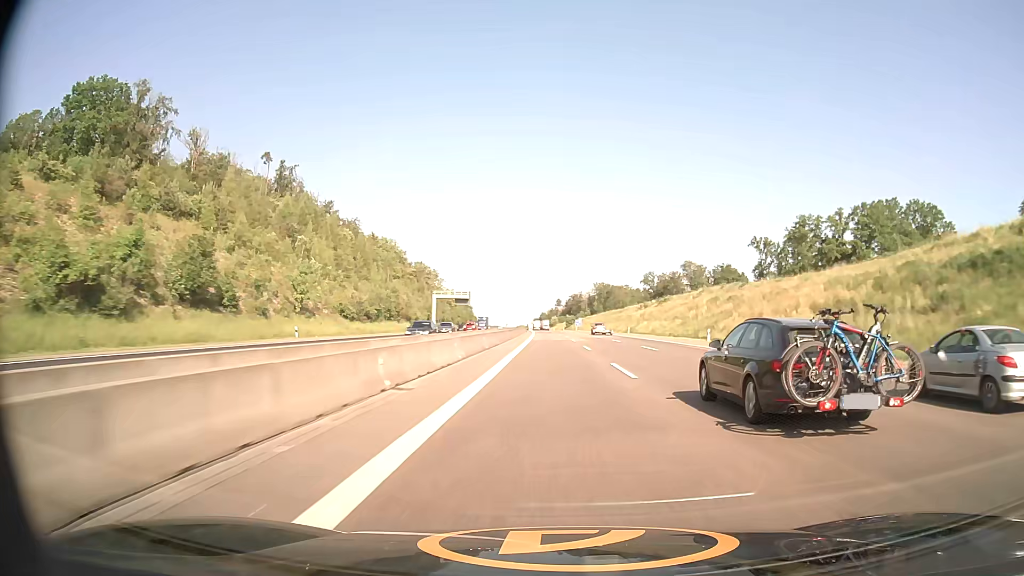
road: motorway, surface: asphalt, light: Day
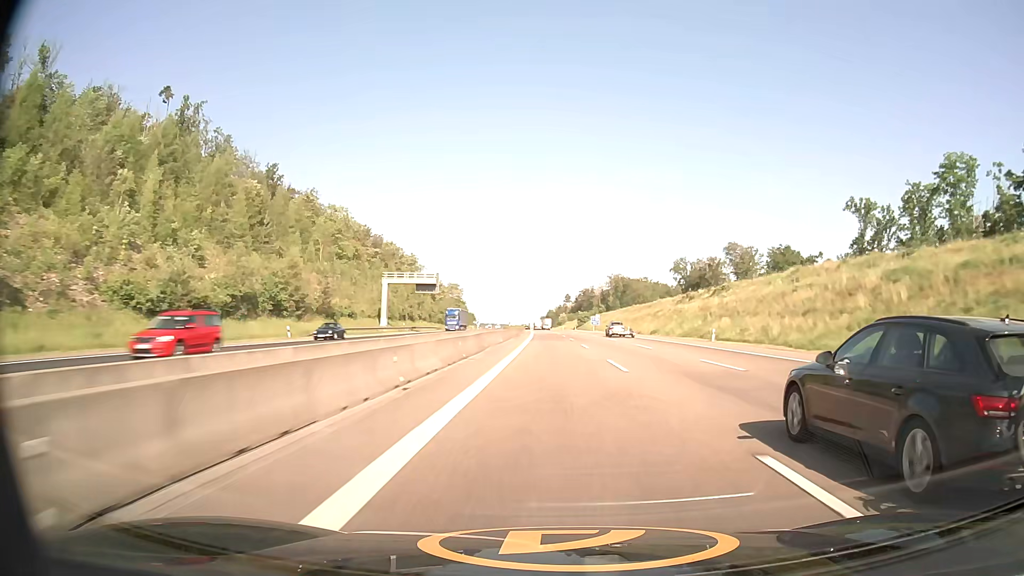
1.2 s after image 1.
(-0.5, +51.6) m; -1°
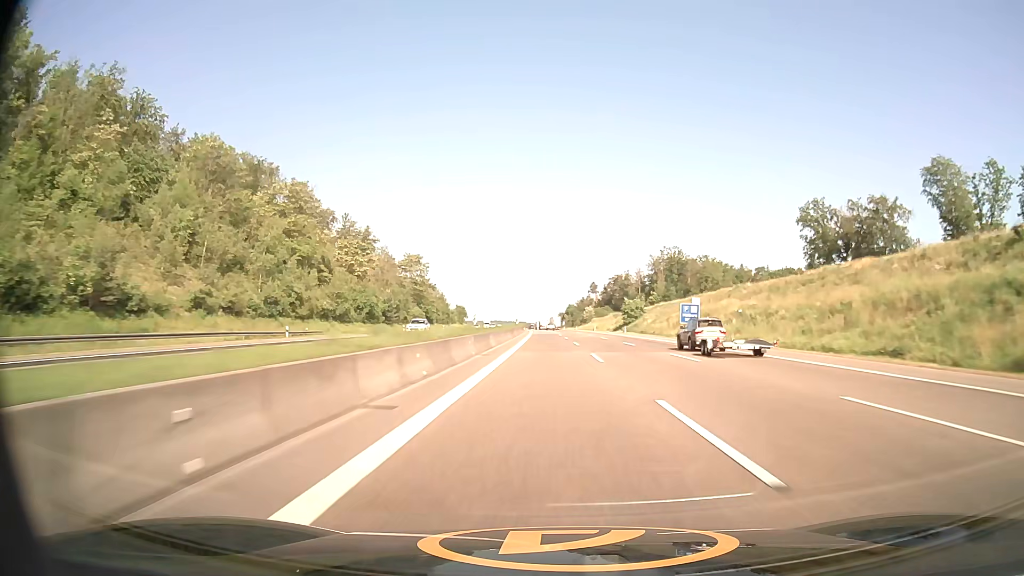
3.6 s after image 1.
(-1.1, +102.9) m; -2°
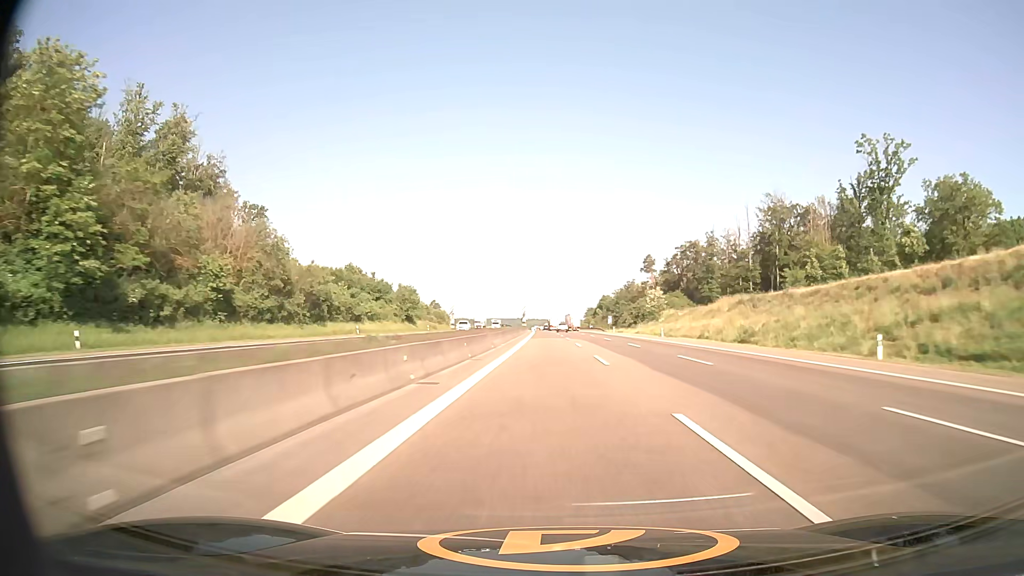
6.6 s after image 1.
(-2.2, +127.5) m; -2°
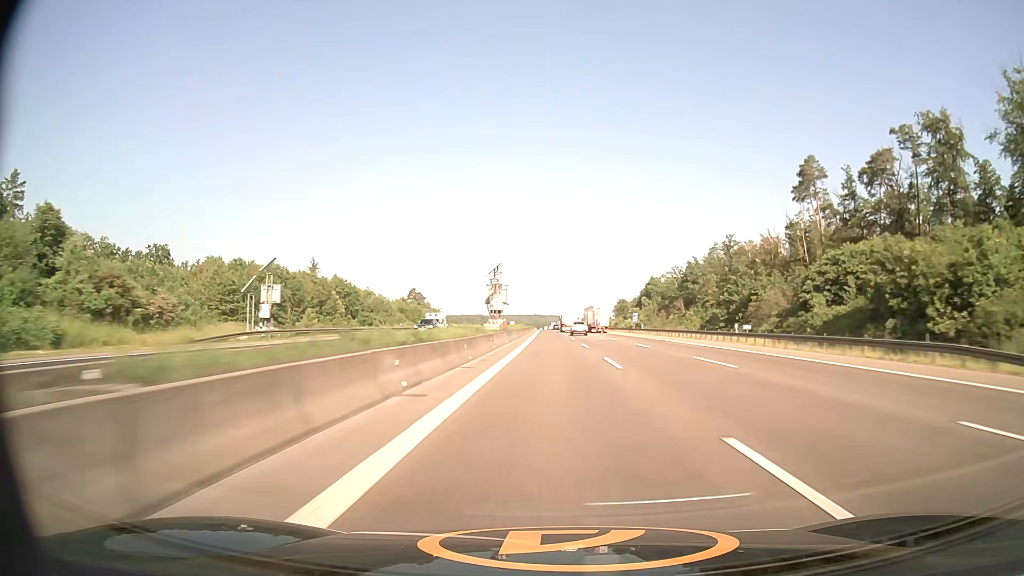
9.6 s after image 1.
(-1.9, +127.8) m; -2°
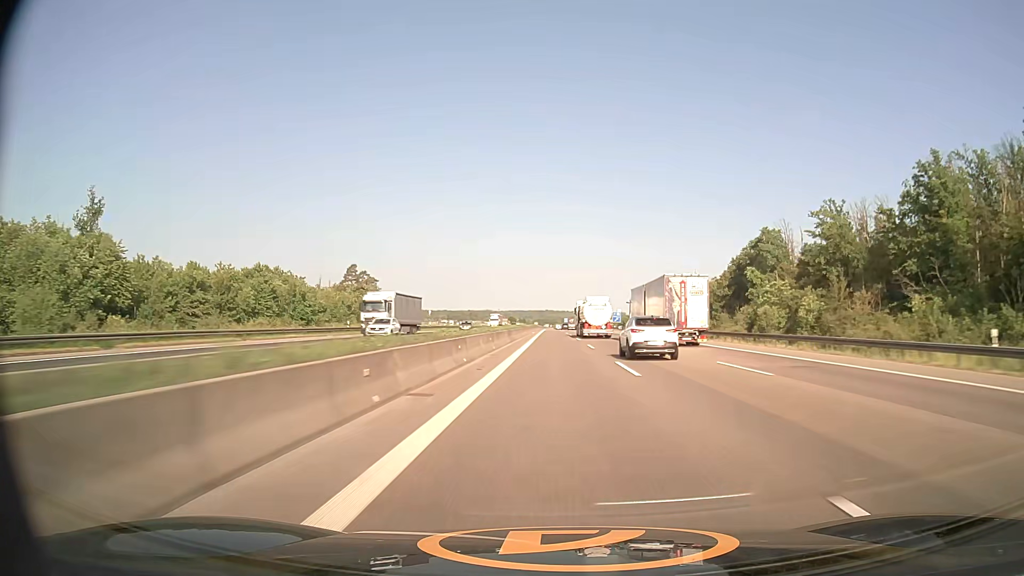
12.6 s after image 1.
(-1.2, +128.7) m; -1°
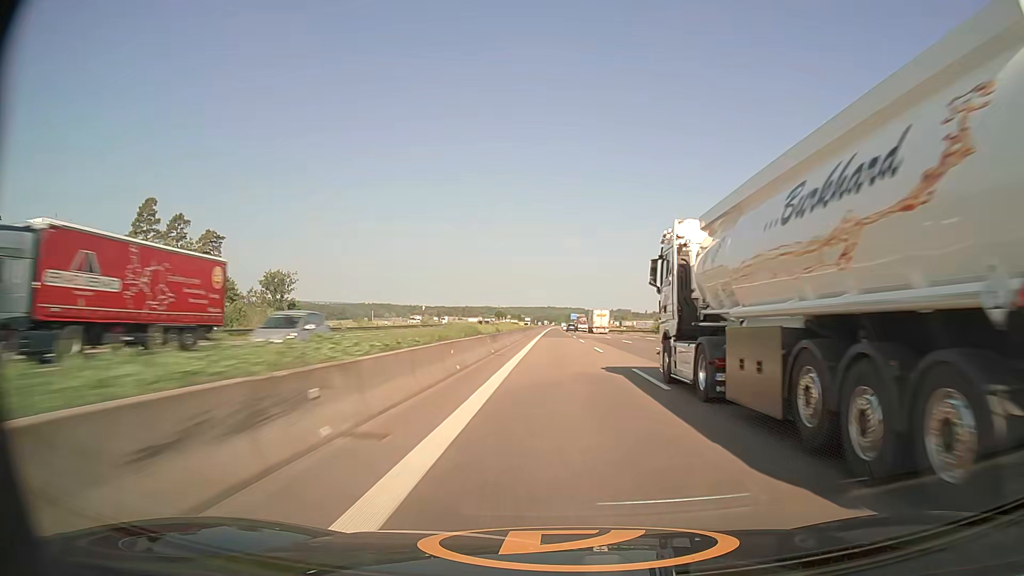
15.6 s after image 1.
(-0.3, +128.9) m; 0°
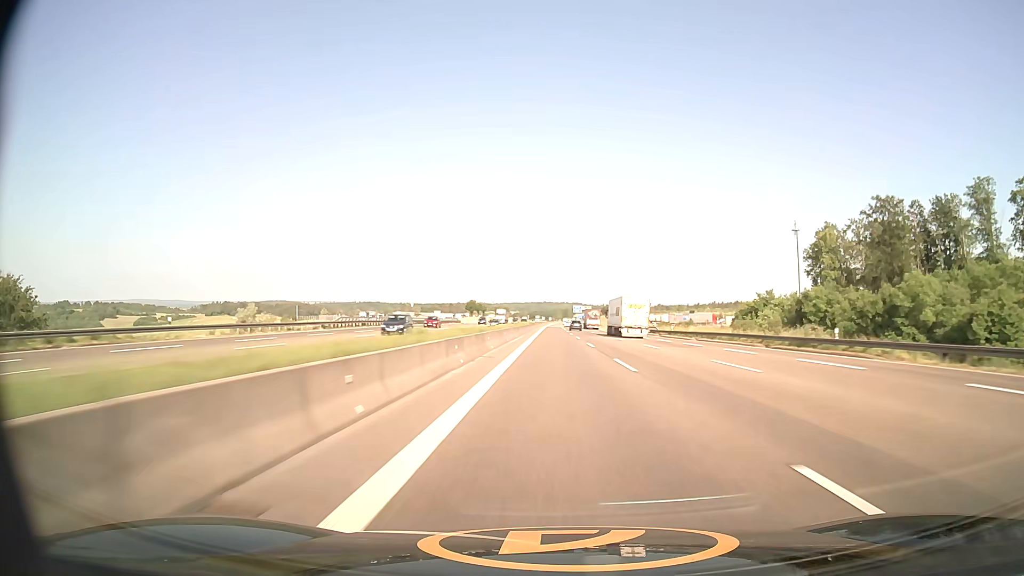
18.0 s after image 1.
(+0.4, +103.4) m; 0°
(0, +10) (0, +20) (0, +30) (0, +40) (0, +50) (0, +60) (0, +70) (0, +80) (0, +90) (0, +100) m
